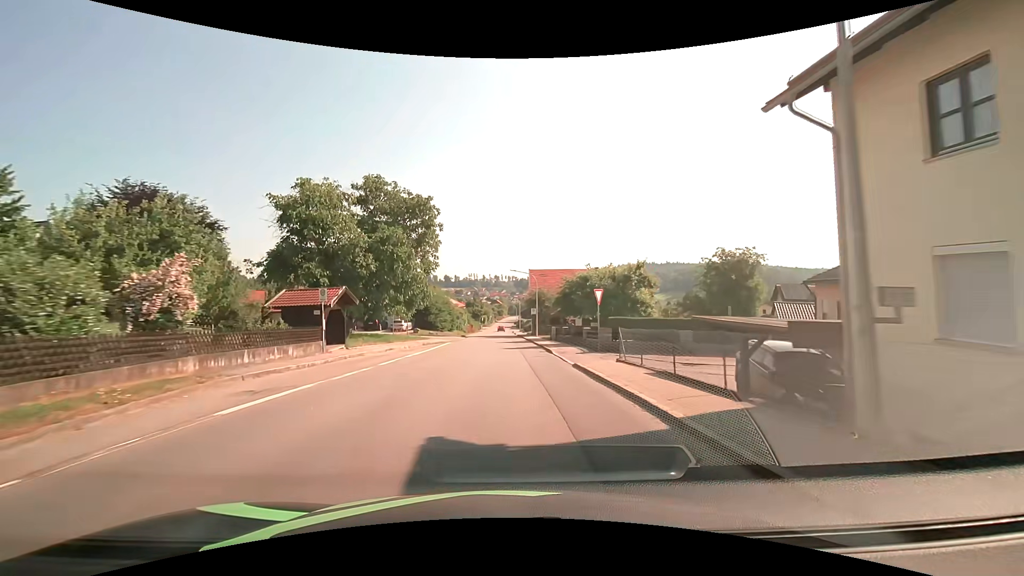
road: tertiary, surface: asphalt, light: Day
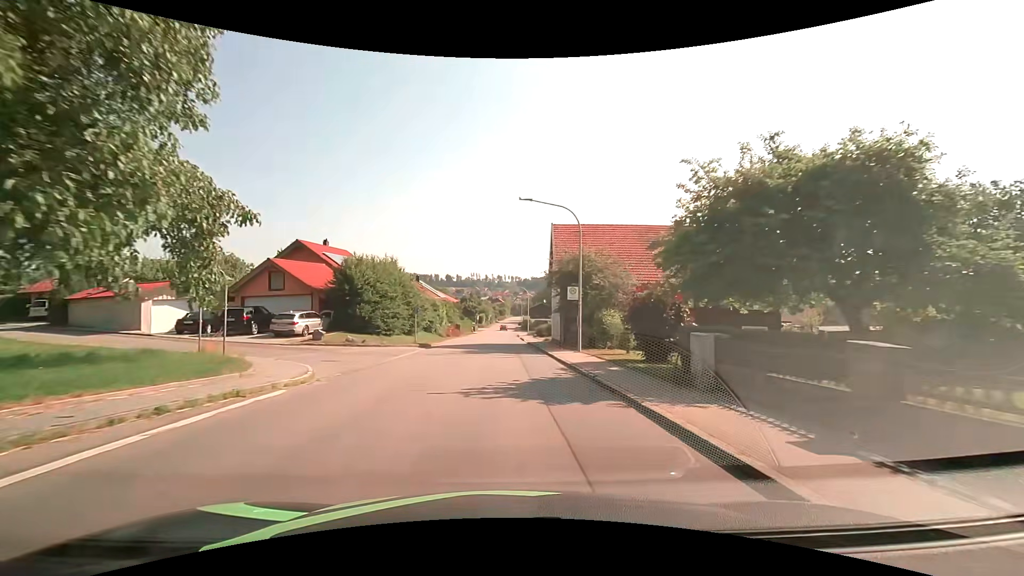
(-0.1, +31.0) m; 0°
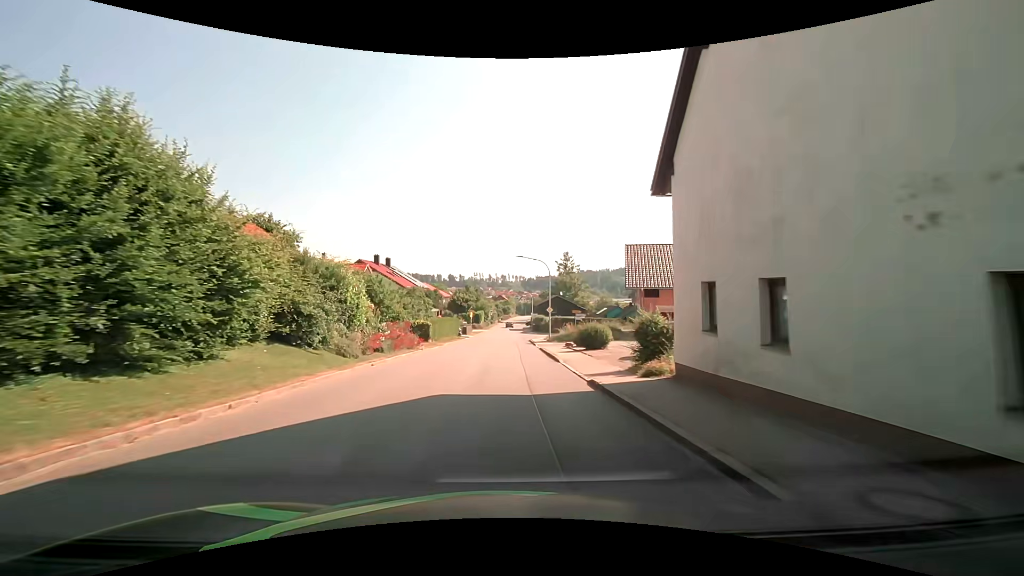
(-0.2, +30.5) m; -1°
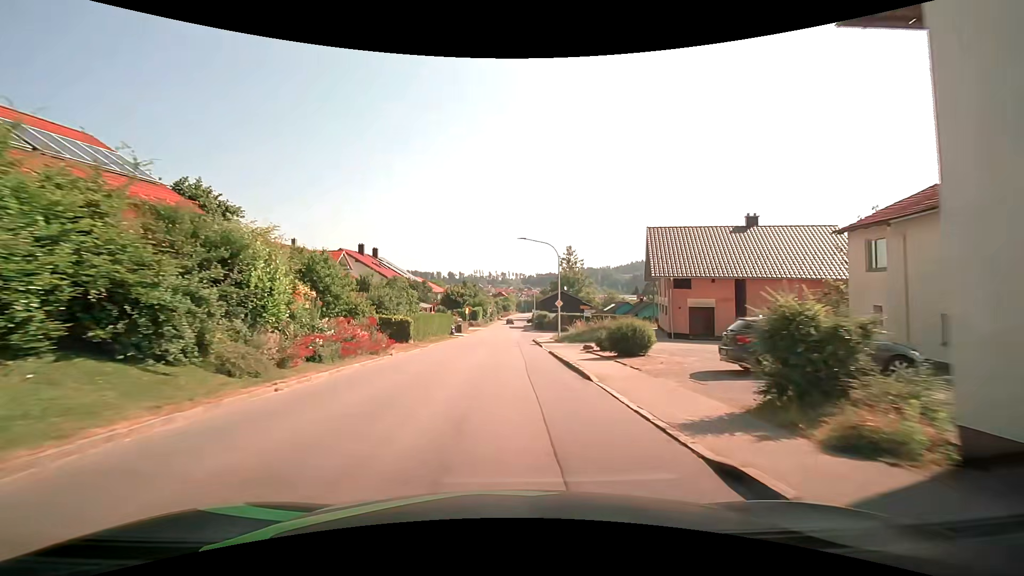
(+0.1, +7.6) m; 0°
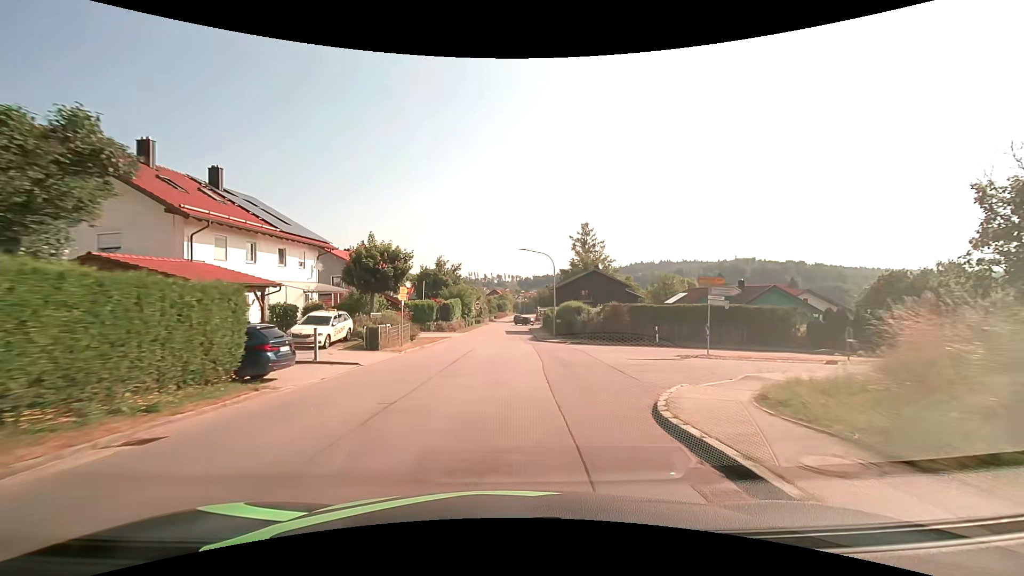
(0.0, +38.3) m; 0°
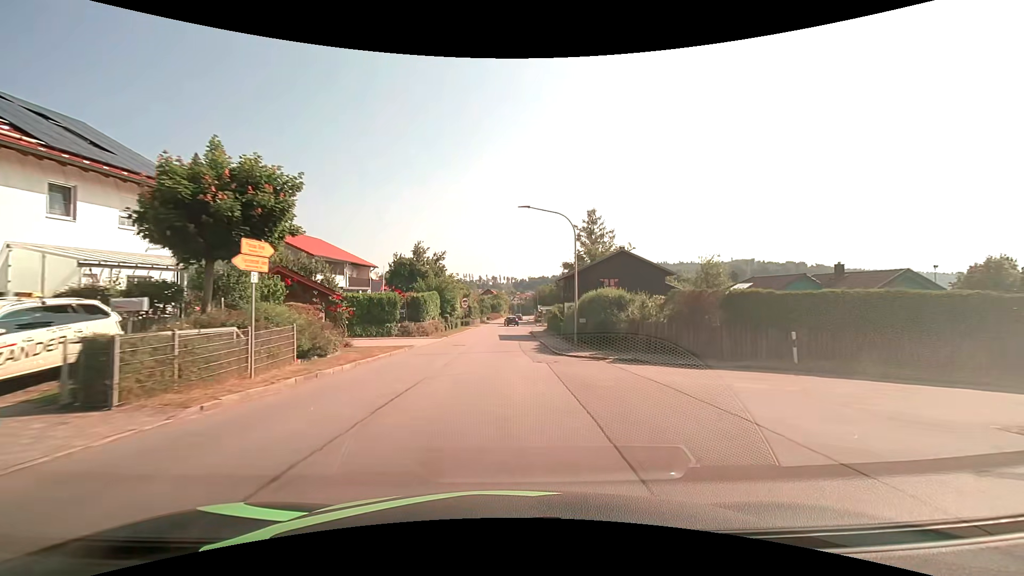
(+0.1, +15.2) m; 0°
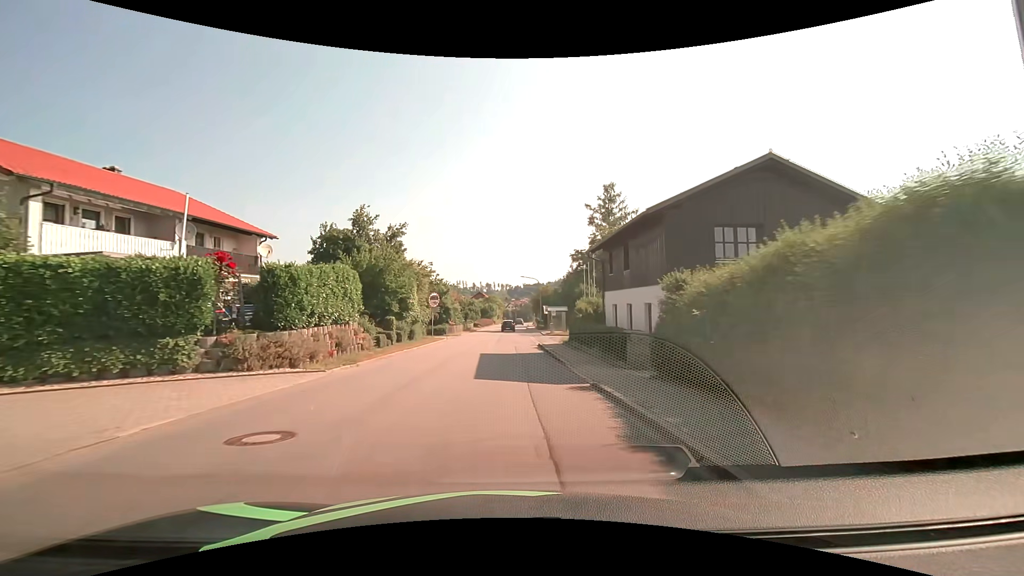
(+0.2, +22.8) m; +1°
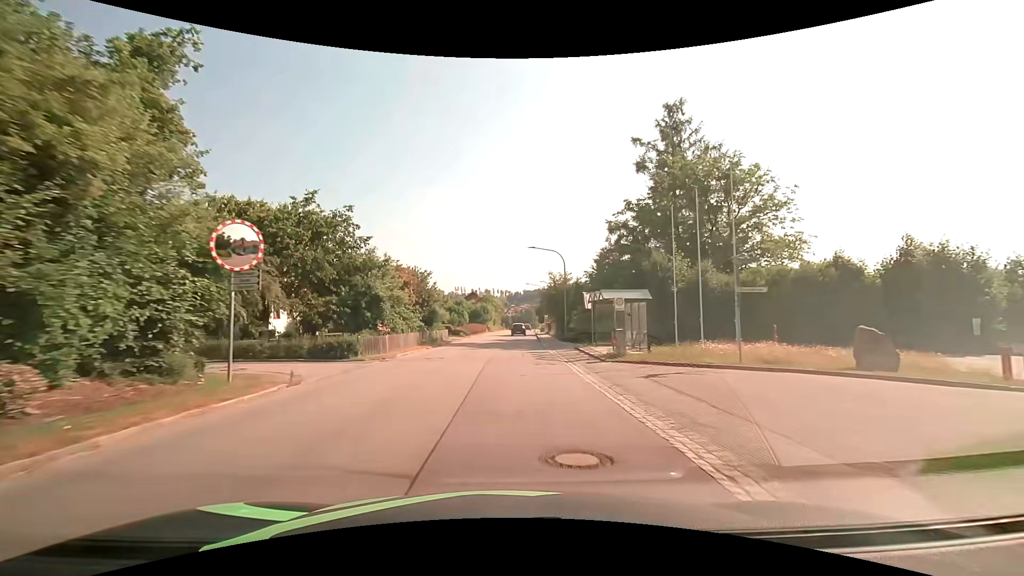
(+0.1, +30.4) m; 0°
(0, +10) (0, +20) (+1, +30) (+1, +40) (+1, +50) (+2, +60) (+2, +70) (+3, +80) (+3, +90) (+4, +100) m
